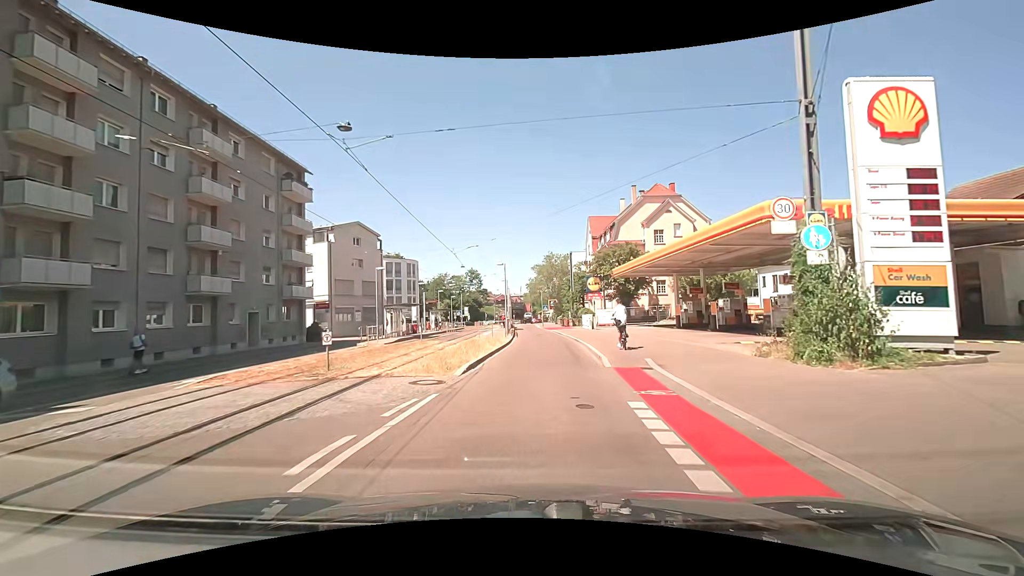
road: primary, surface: asphalt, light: Day
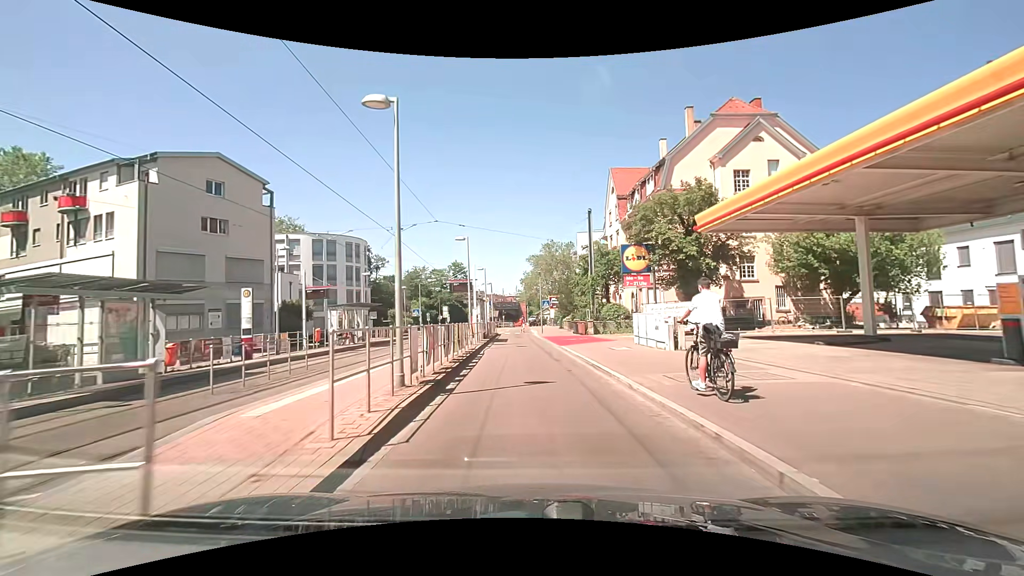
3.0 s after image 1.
(+0.9, +27.6) m; +1°
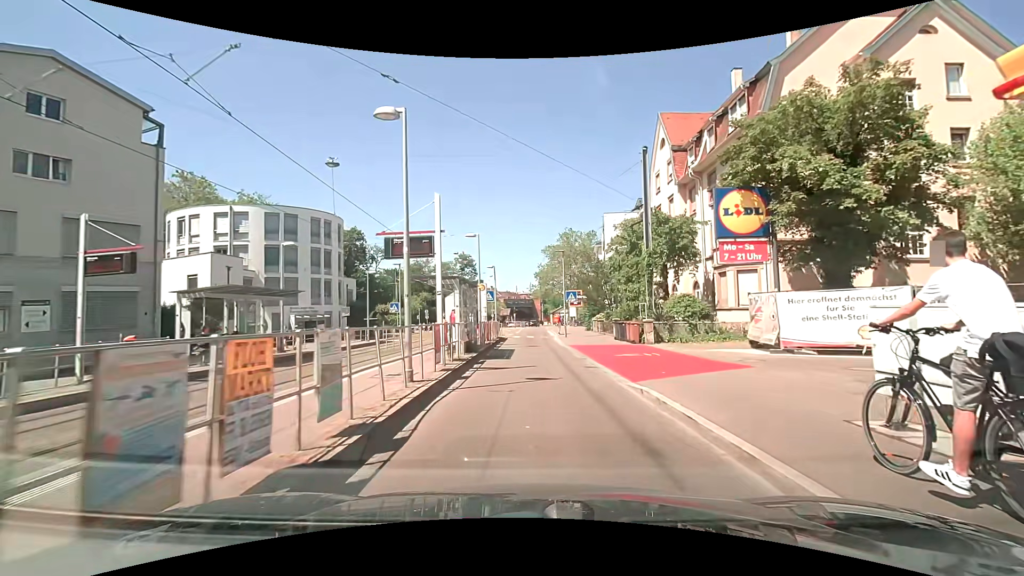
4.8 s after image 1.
(-0.3, +14.4) m; -2°
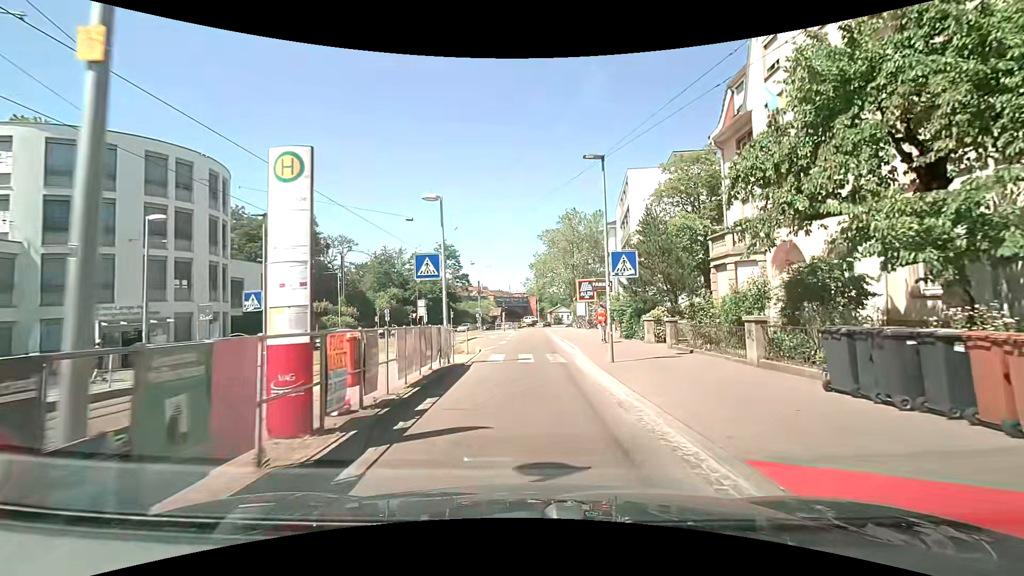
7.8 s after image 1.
(-0.1, +20.4) m; +1°
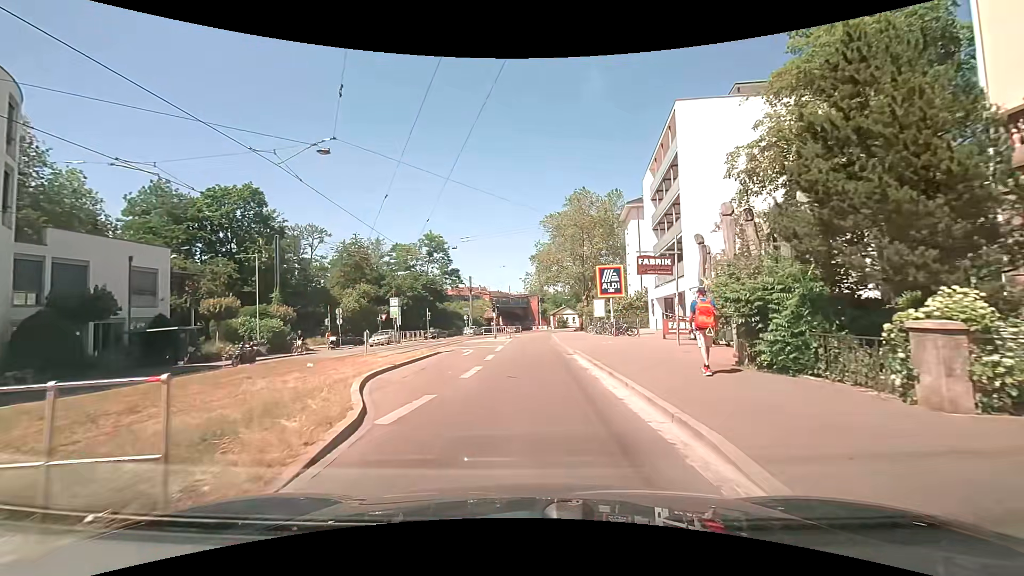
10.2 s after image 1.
(0.0, +16.2) m; 0°
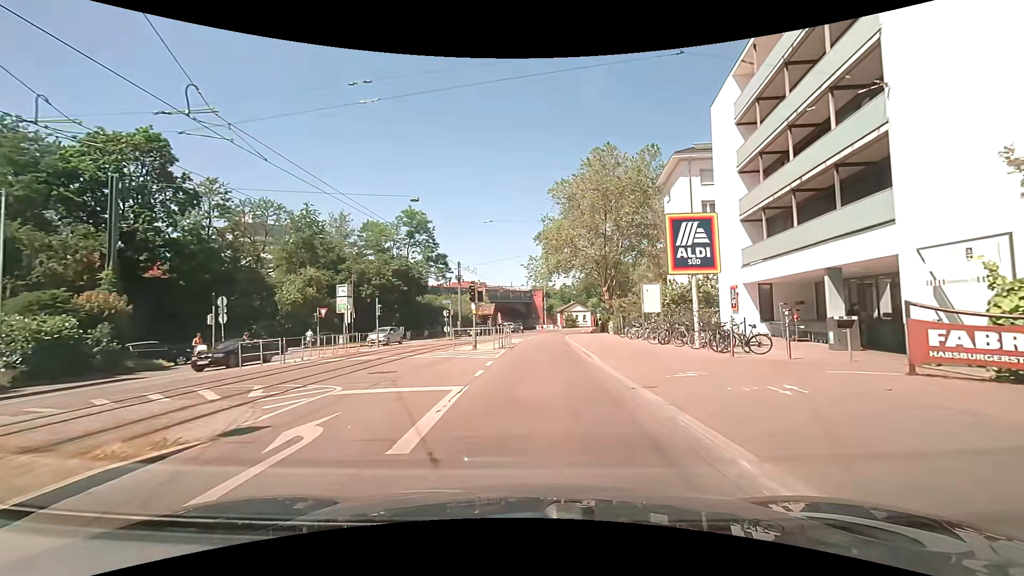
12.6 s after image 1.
(-0.1, +18.5) m; 0°
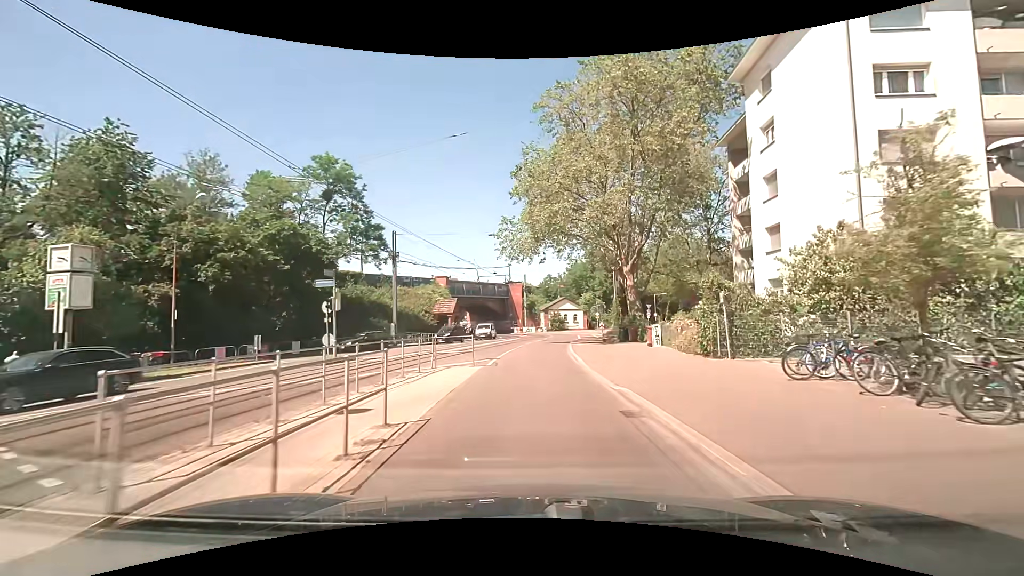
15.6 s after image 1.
(+0.4, +24.5) m; +2°
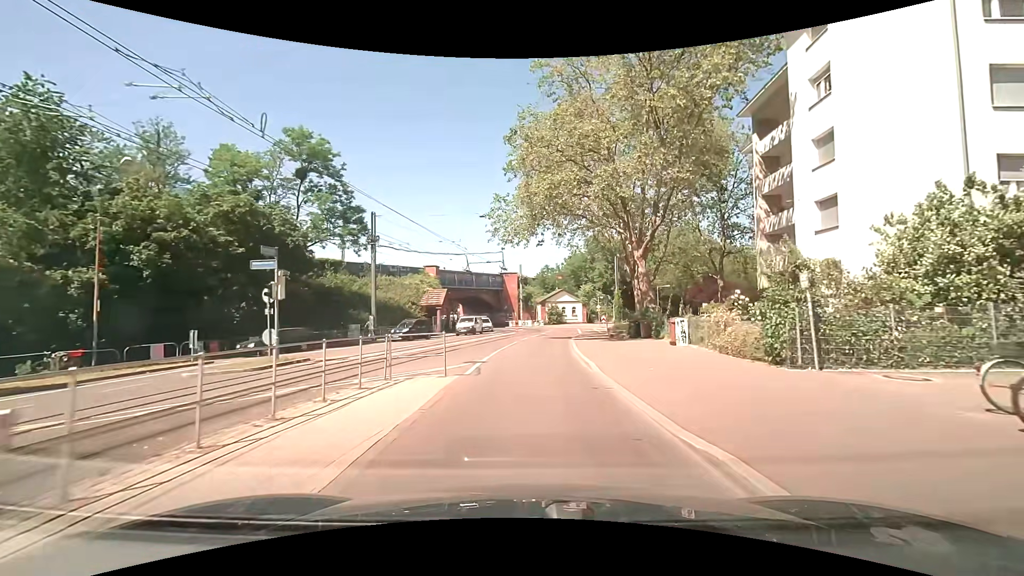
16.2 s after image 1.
(+0.1, +4.9) m; +1°
(0, +10) (0, +20) (+1, +30) (+1, +40) (+3, +50) (+3, +60) (+1, +70) (-4, +78) (-10, +86) (-17, +93) m
